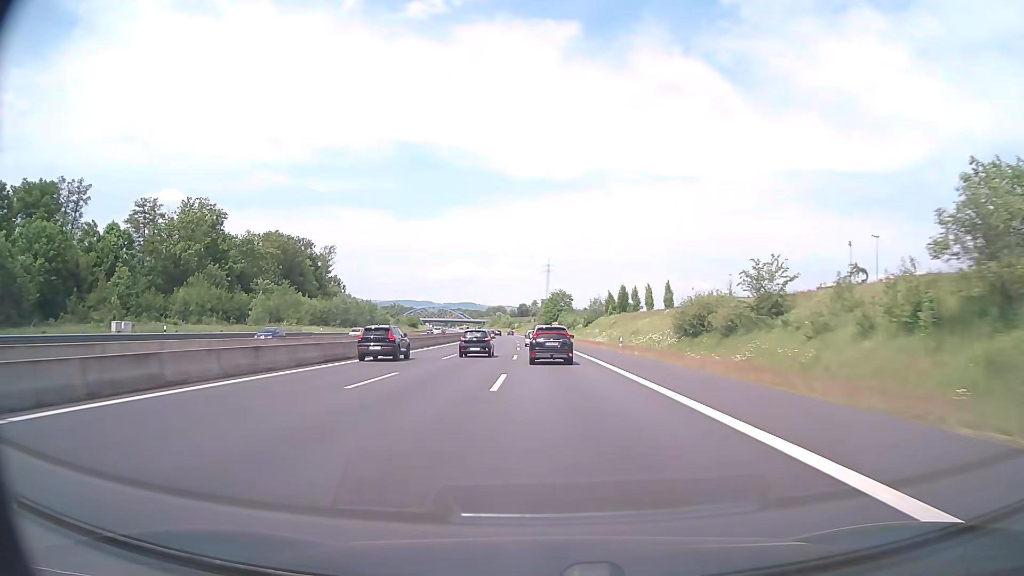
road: motorway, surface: asphalt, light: Day
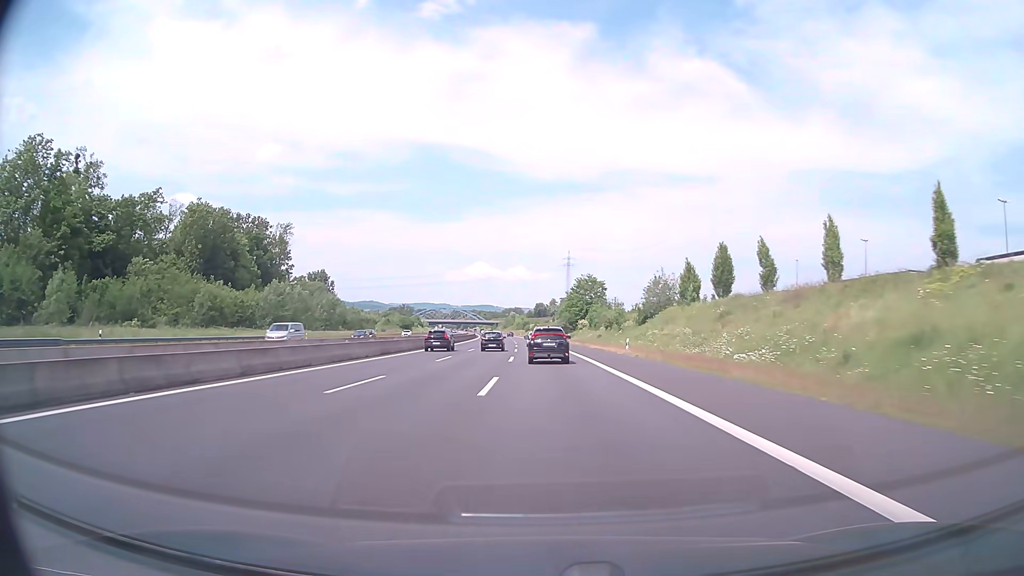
(-0.6, +54.5) m; -1°
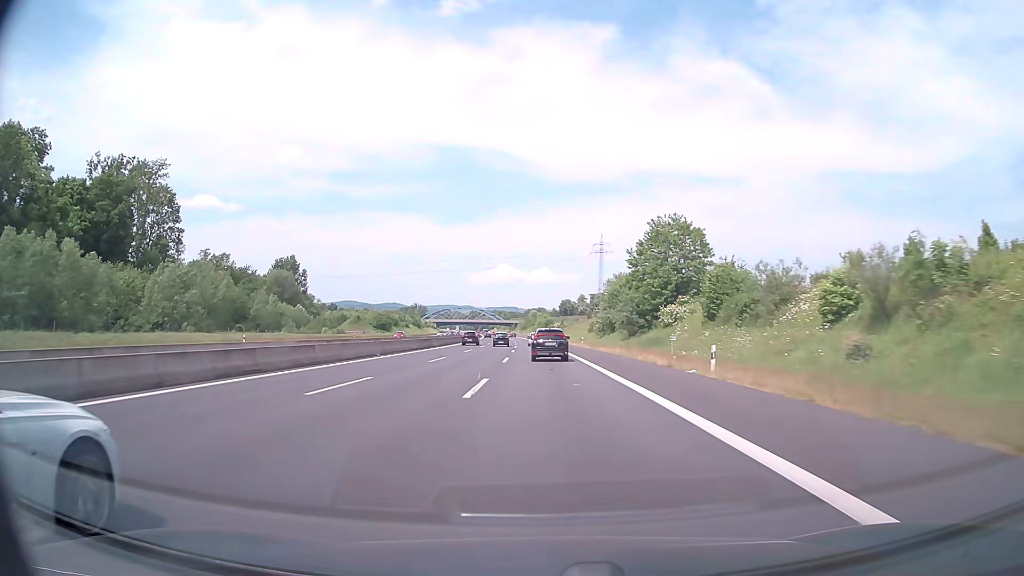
(-1.3, +71.9) m; -2°
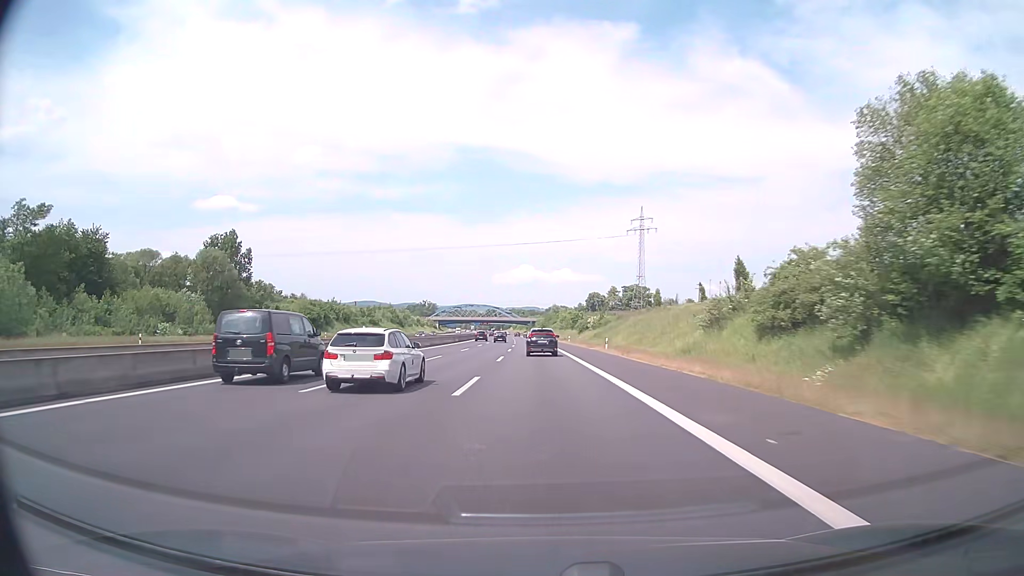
(-1.1, +71.0) m; -2°
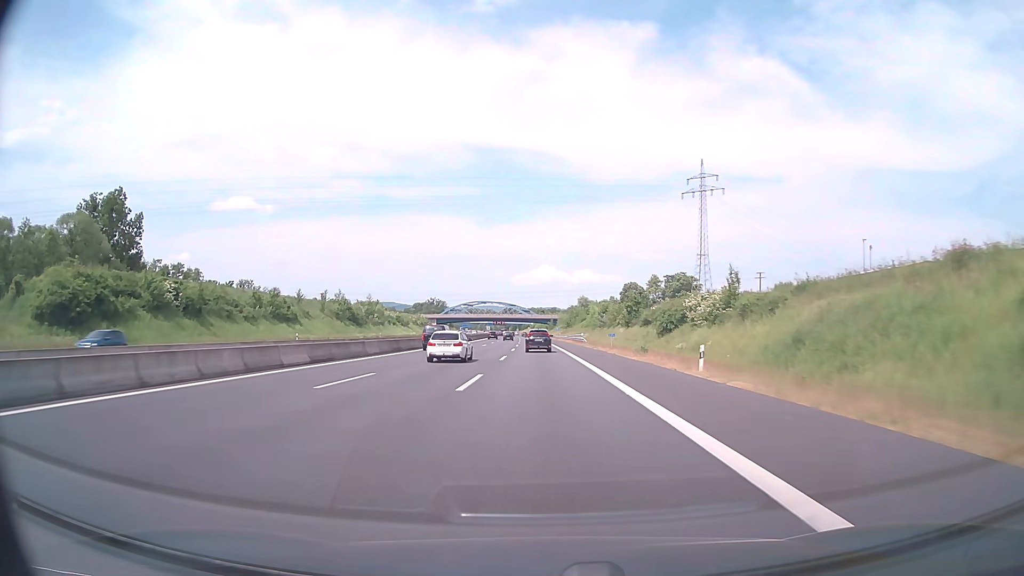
(-1.1, +70.2) m; -2°
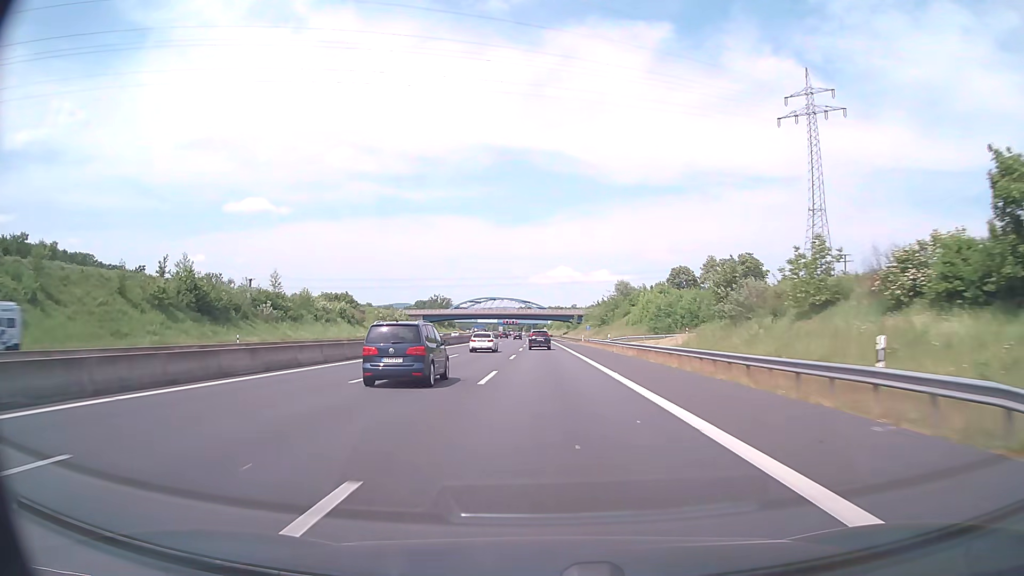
(-0.9, +69.4) m; -1°
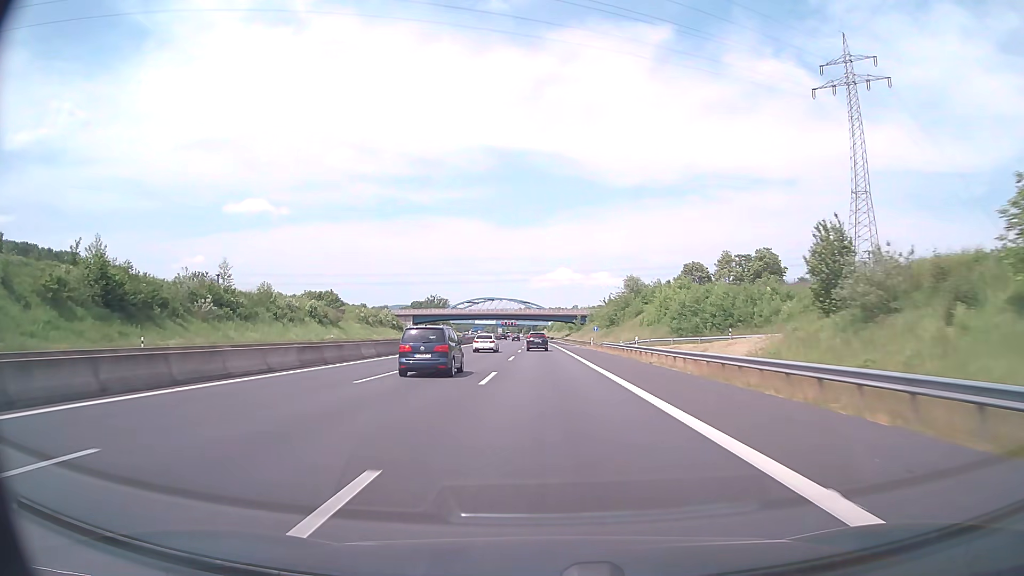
(0.0, +17.3) m; 0°
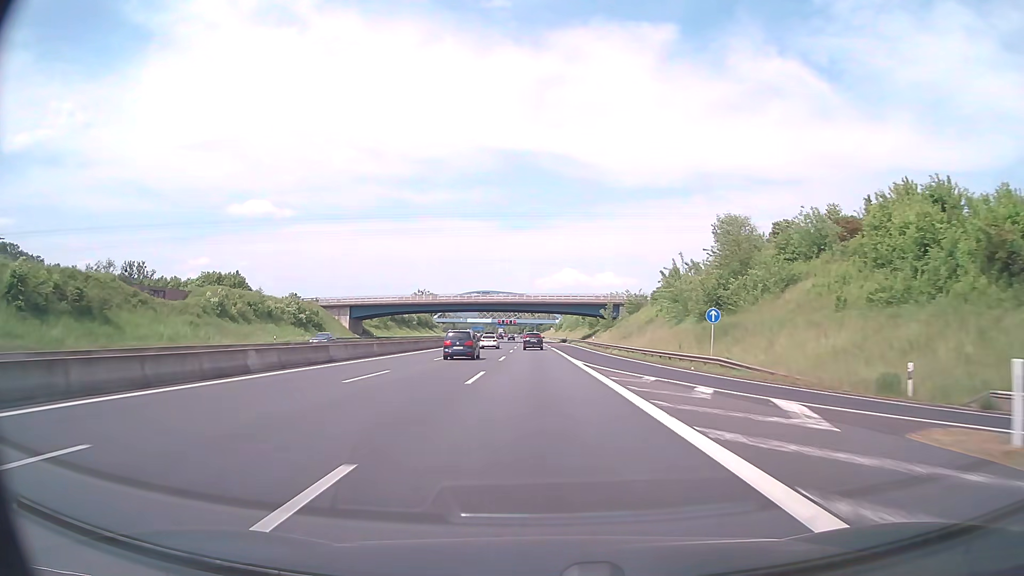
(-0.2, +71.4) m; 0°
(0, +10) (0, +20) (0, +30) (0, +40) (0, +50) (0, +60) (-1, +70) (-1, +80) (-1, +90) (-1, +100) m
